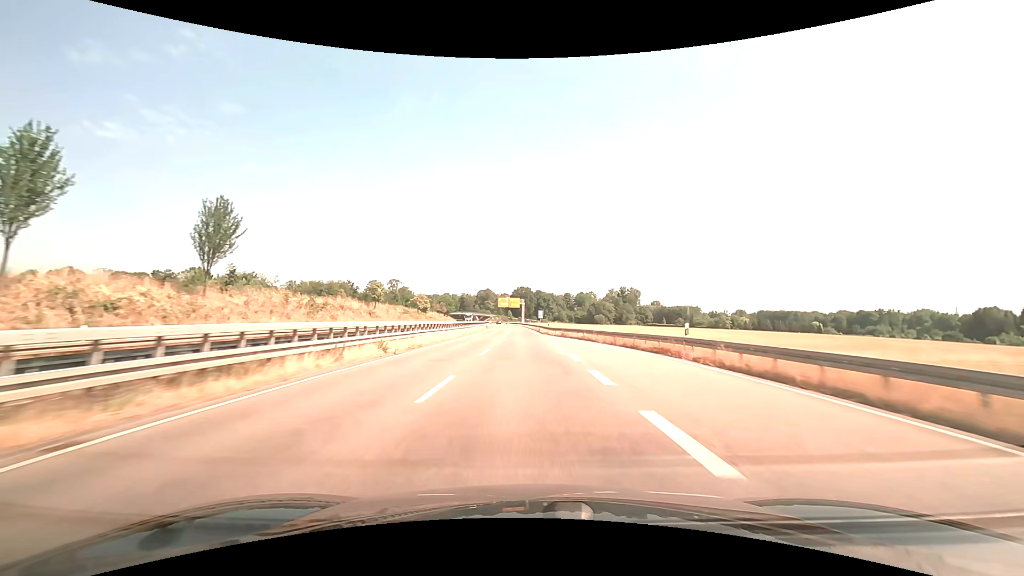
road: trunk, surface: asphalt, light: Day
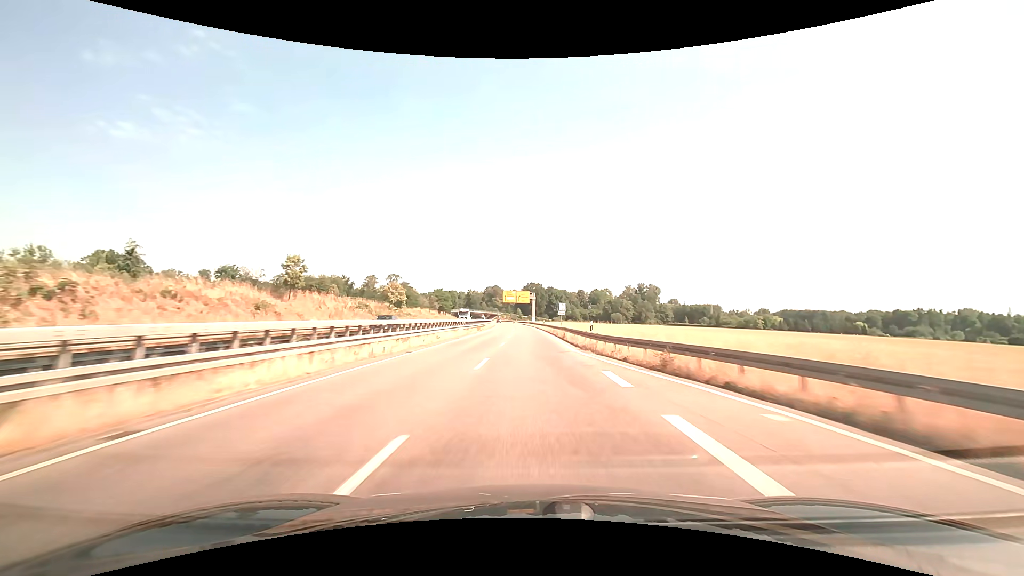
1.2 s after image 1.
(-0.3, +30.4) m; -1°
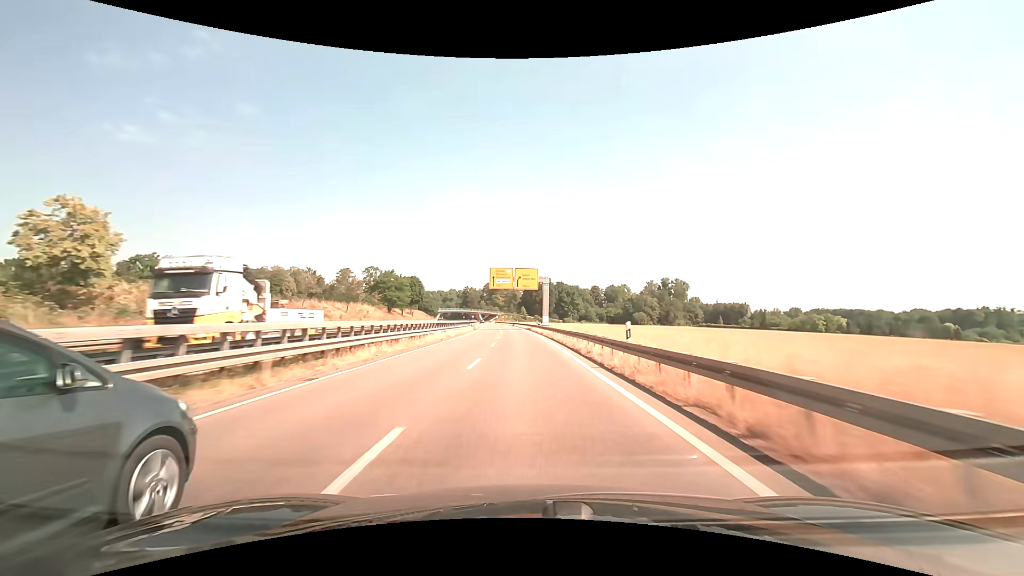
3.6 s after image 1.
(-0.2, +59.2) m; -1°
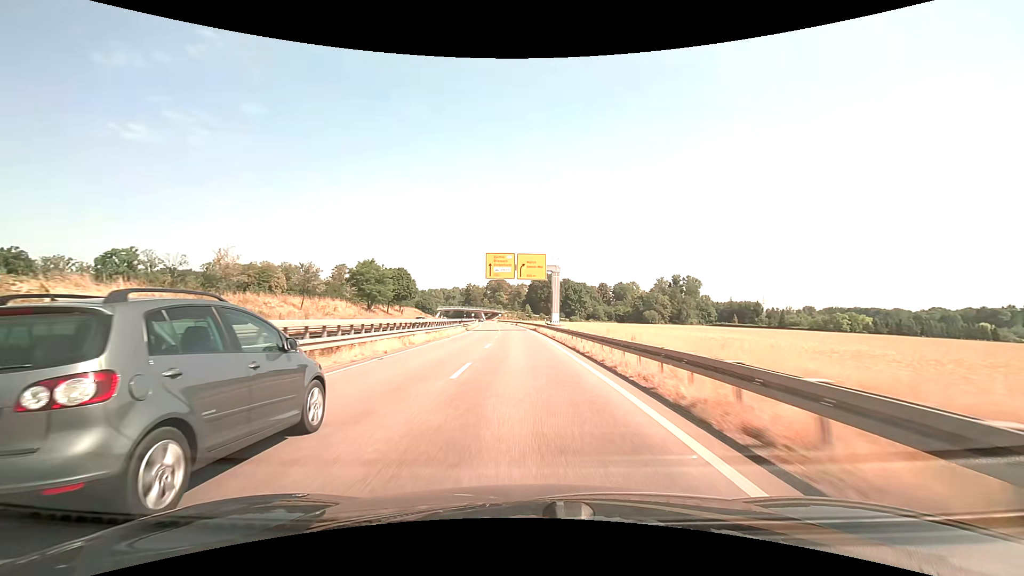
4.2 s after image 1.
(-0.1, +14.5) m; -1°
(0, +10) (0, +20) (0, +30) (-1, +40) (-1, +50) (-2, +60) (-2, +70) (-3, +80) (-4, +90) (-5, +100) m
